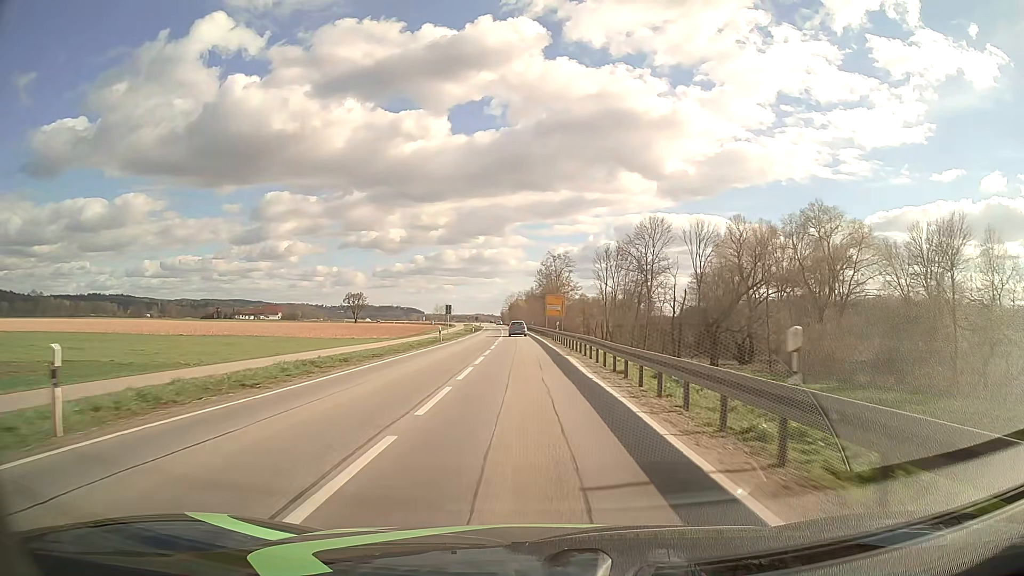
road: primary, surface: asphalt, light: Day
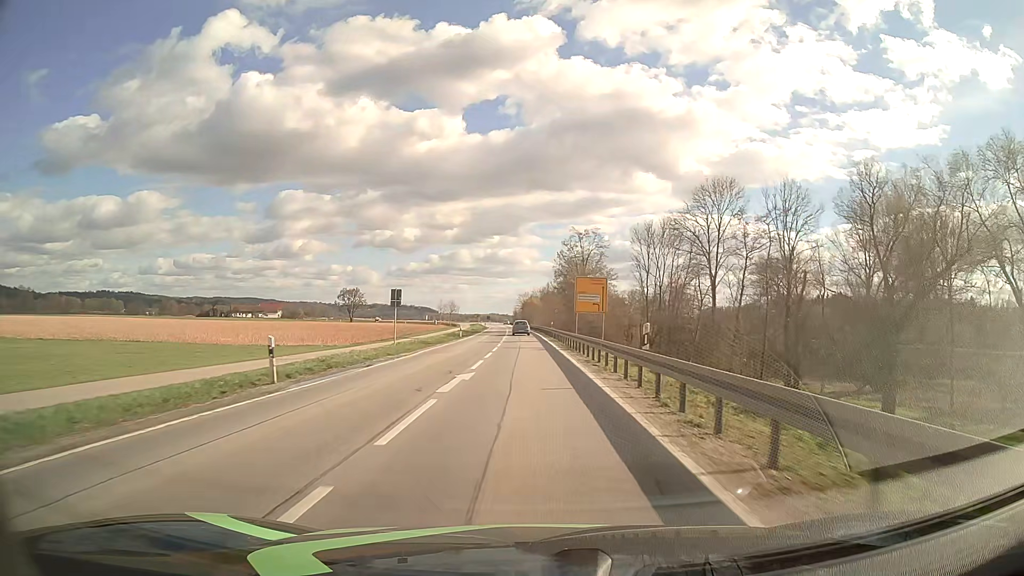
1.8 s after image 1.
(-0.4, +32.2) m; -1°
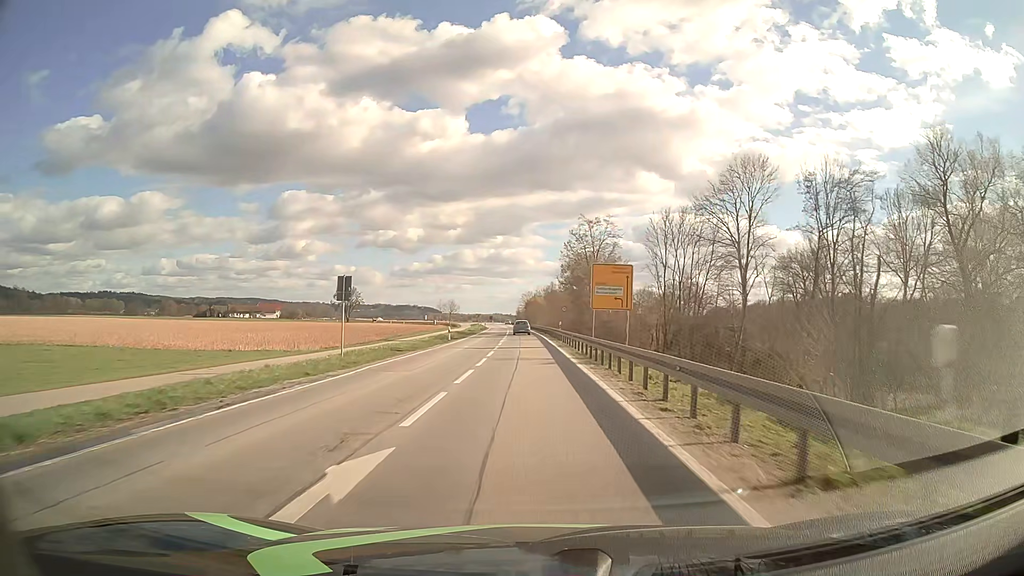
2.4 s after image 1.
(-0.1, +10.7) m; -1°
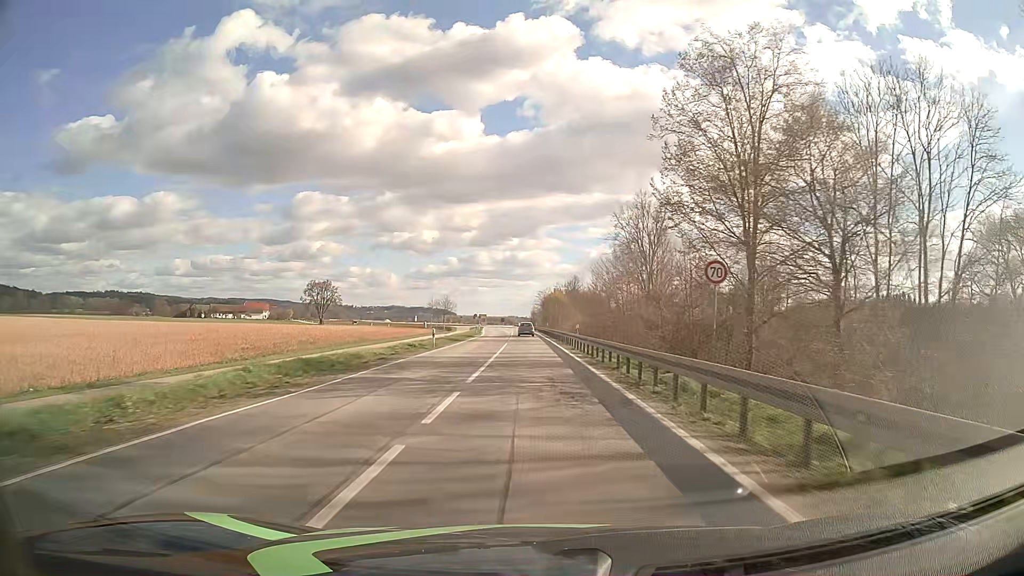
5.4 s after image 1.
(-0.7, +53.6) m; -1°
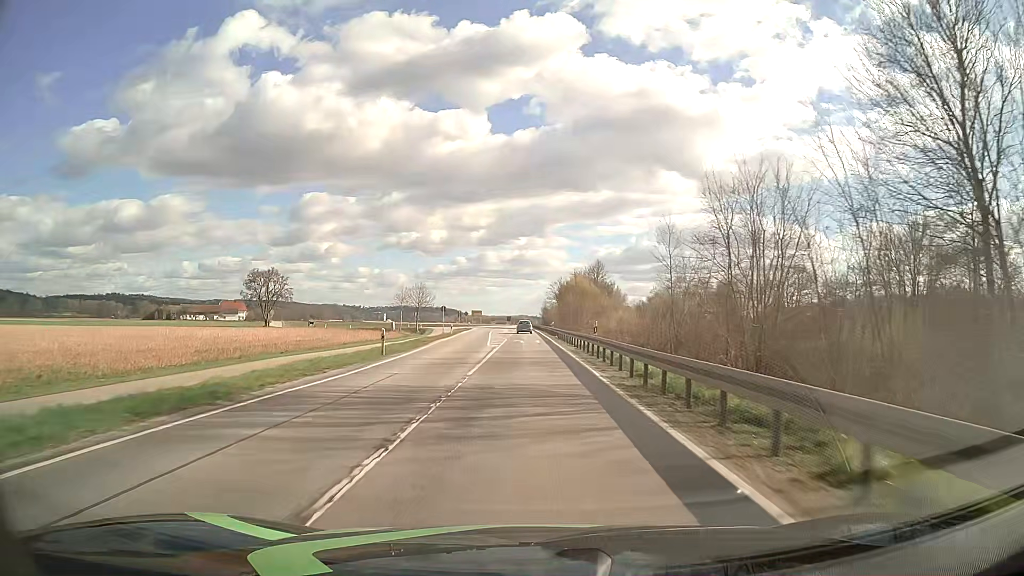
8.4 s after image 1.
(-0.4, +53.7) m; -1°
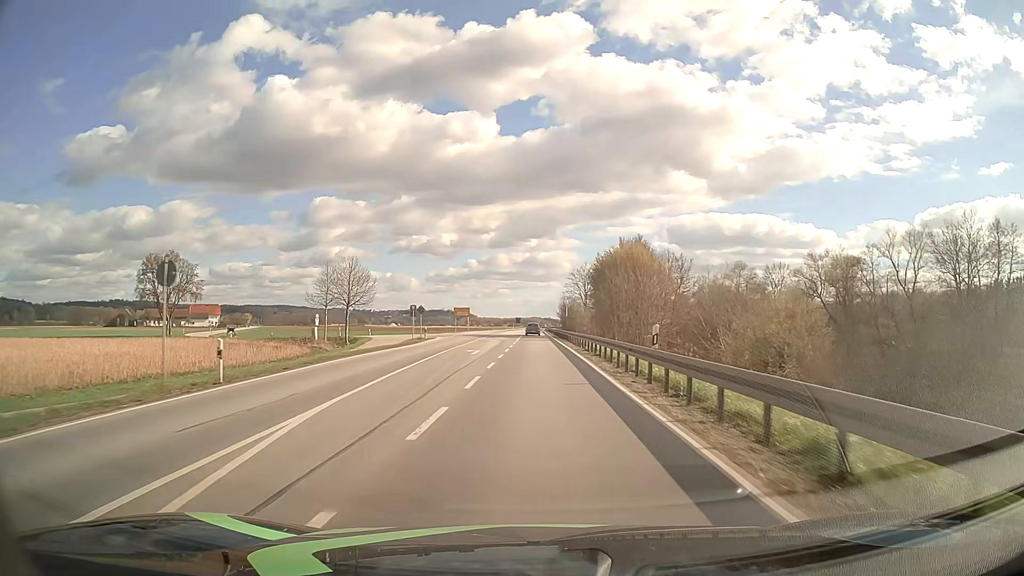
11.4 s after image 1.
(-0.4, +53.7) m; -1°
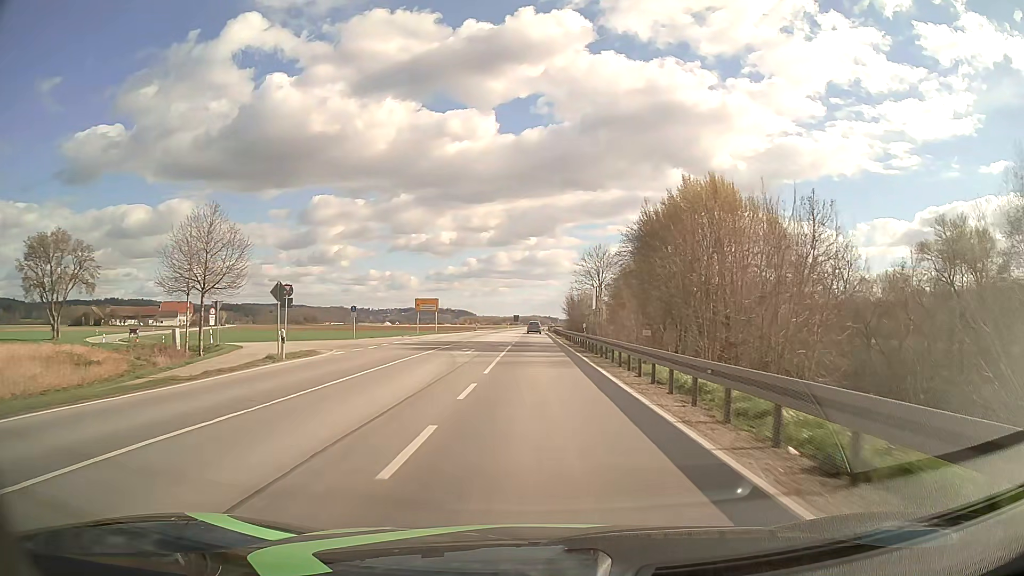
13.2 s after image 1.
(0.0, +32.2) m; 0°
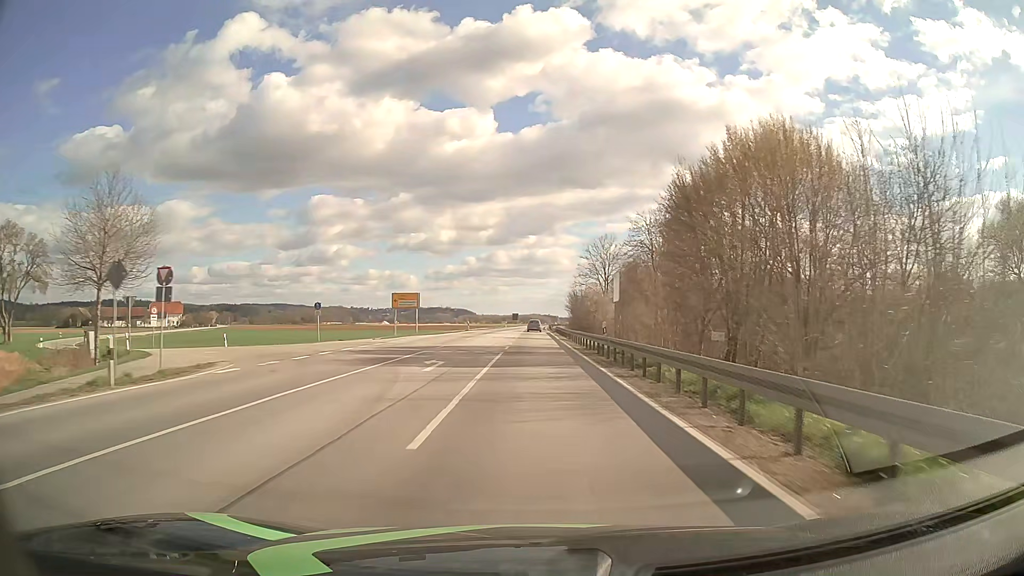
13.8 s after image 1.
(0.0, +10.7) m; 0°
(0, +10) (0, +20) (0, +30) (0, +40) (0, +50) (0, +60) (0, +70) (0, +80) (0, +90) (0, +100) m
